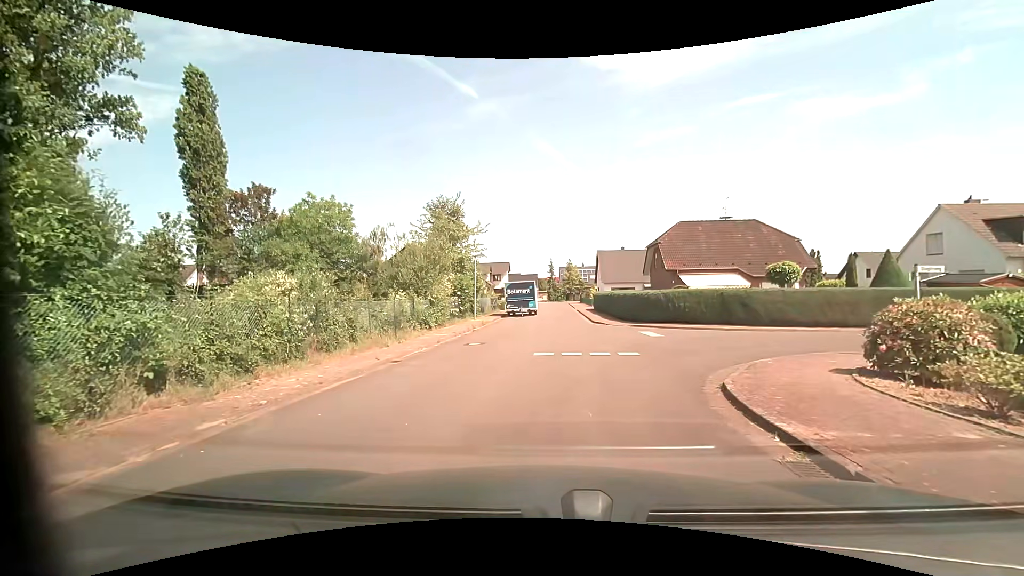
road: residential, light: Day
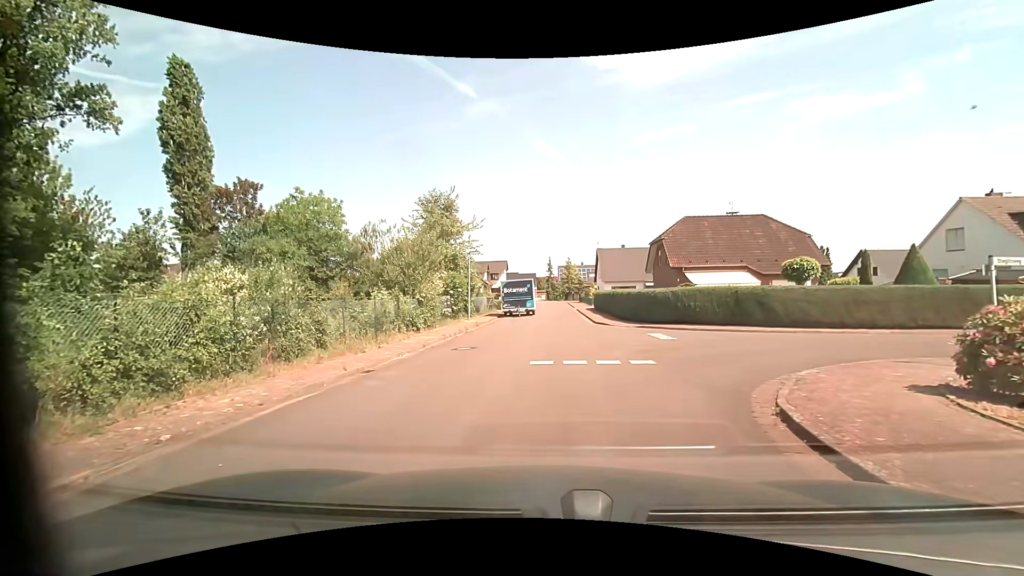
(0.0, +2.0) m; +1°
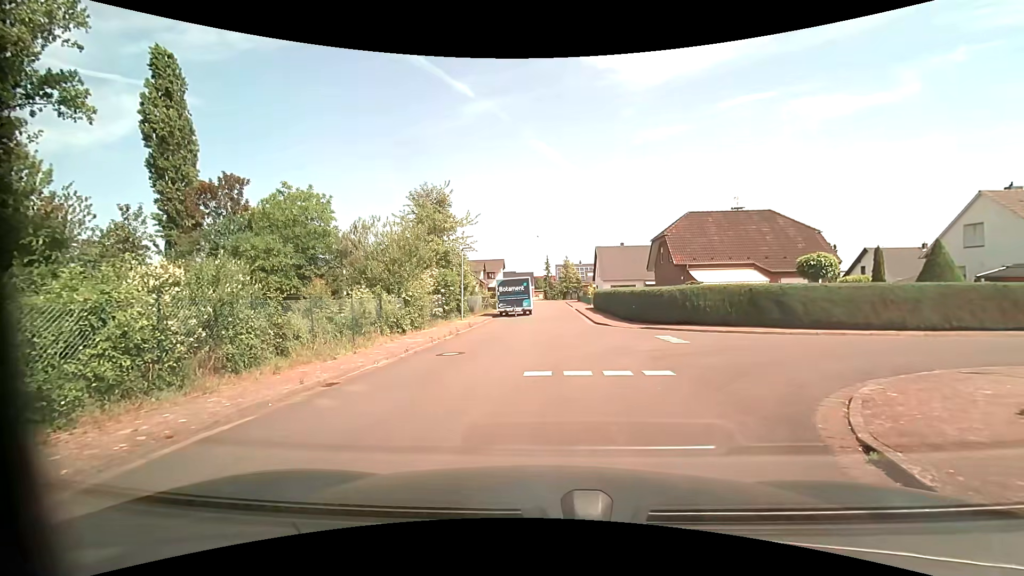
(0.0, +1.7) m; -1°
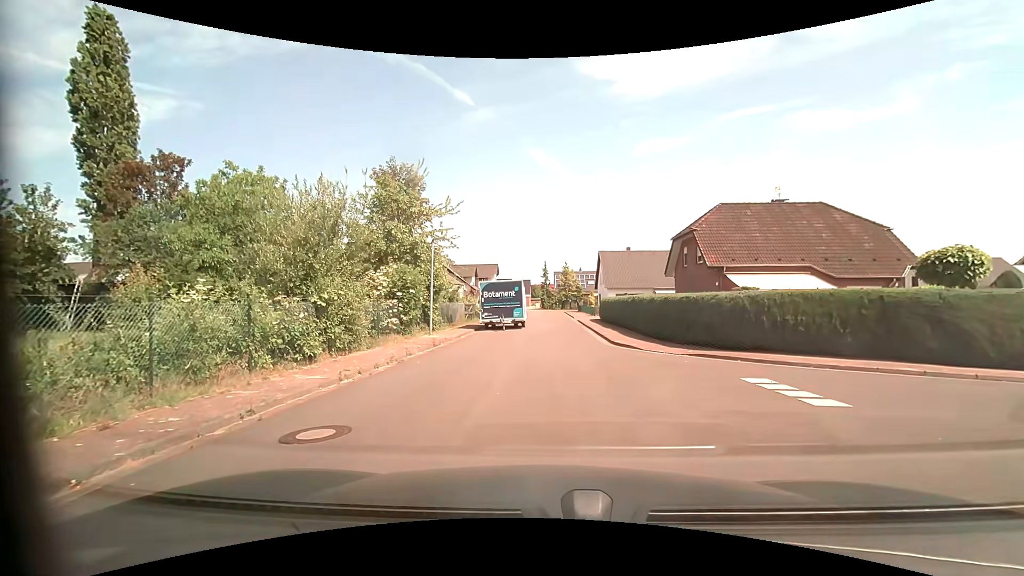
(+0.1, +7.8) m; 0°
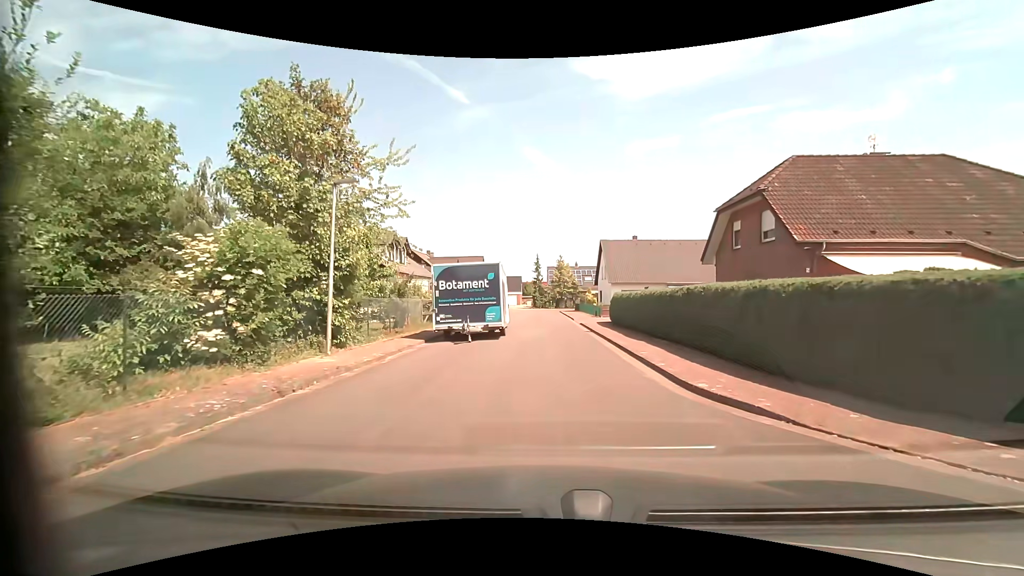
(+0.2, +10.6) m; +2°
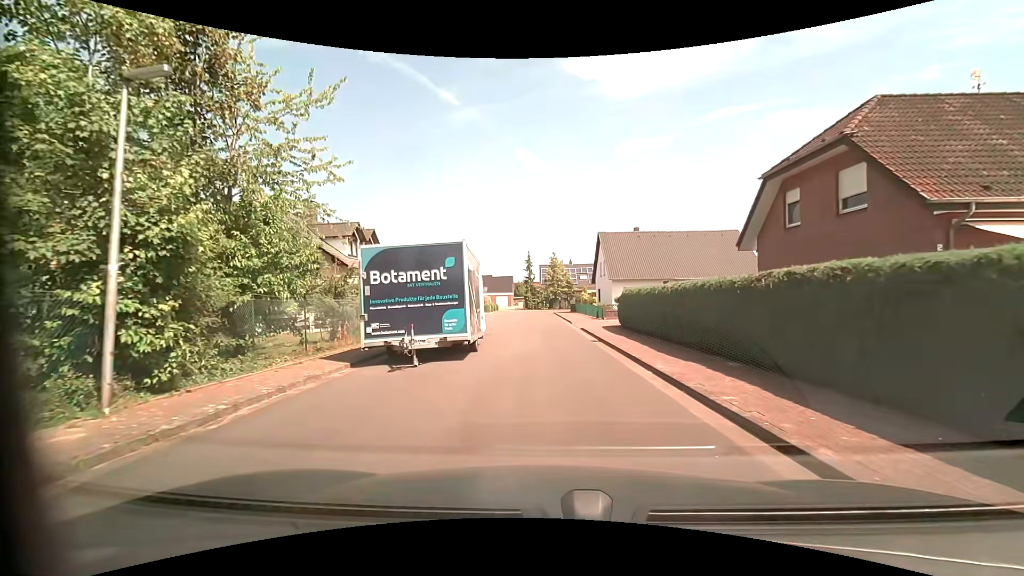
(0.0, +6.4) m; +1°
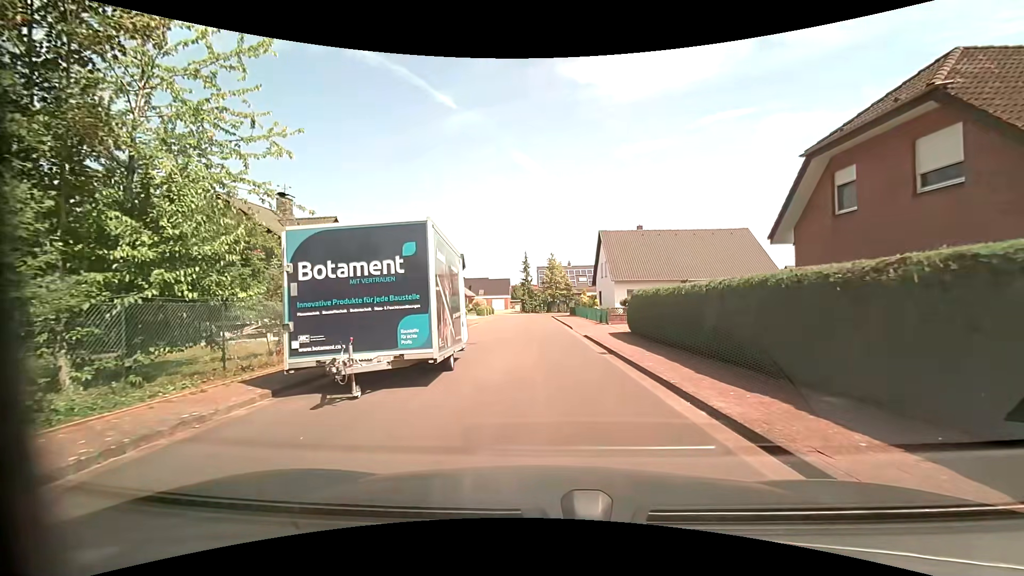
(0.0, +3.3) m; -1°
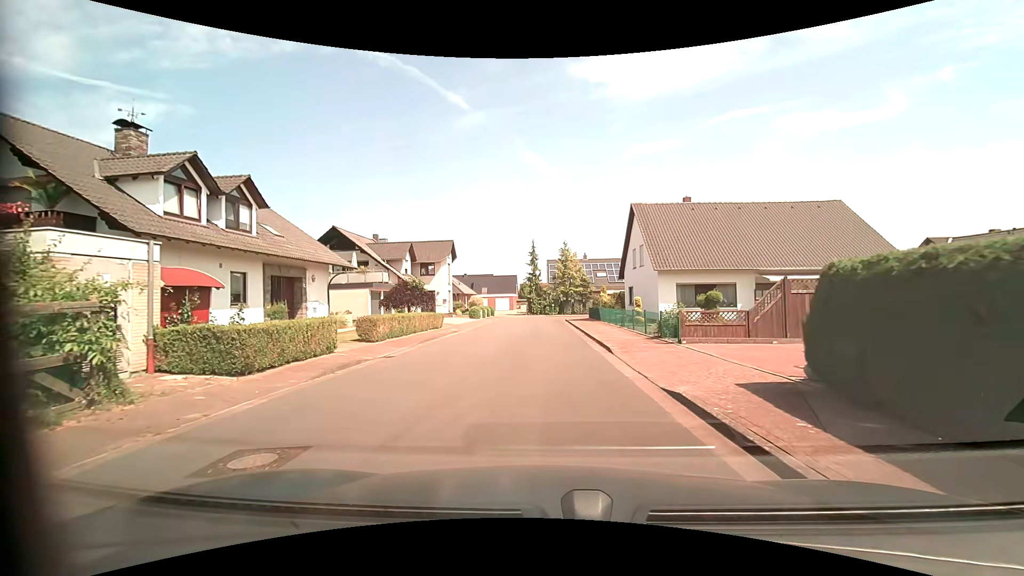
(0.0, +13.3) m; -1°
(0, +10) (-1, +20) (-2, +30) (-2, +40) (0, +50) (+7, +57) (+16, +58) (+26, +57) (+36, +57) (+46, +57) m
